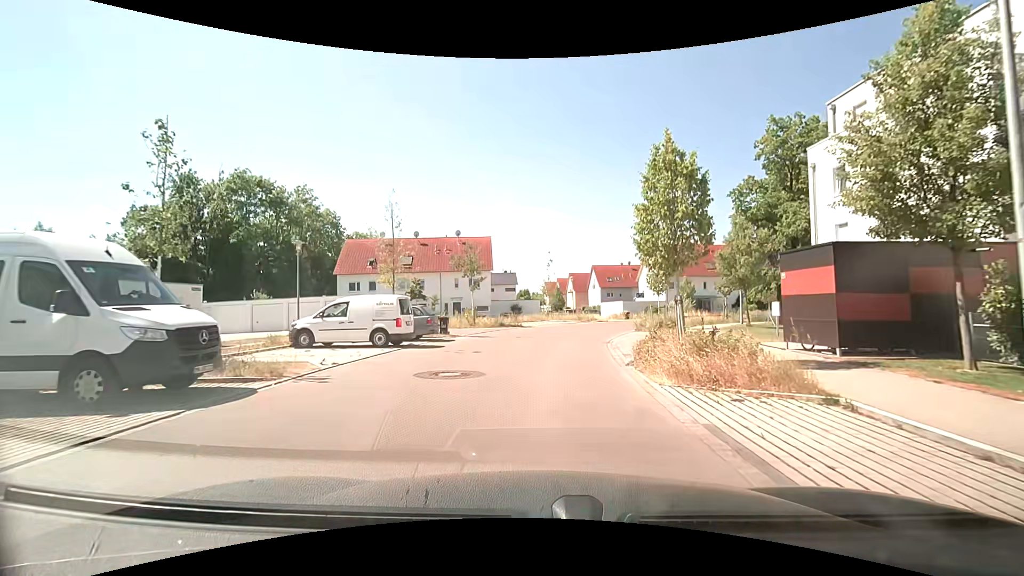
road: residential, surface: asphalt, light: Day
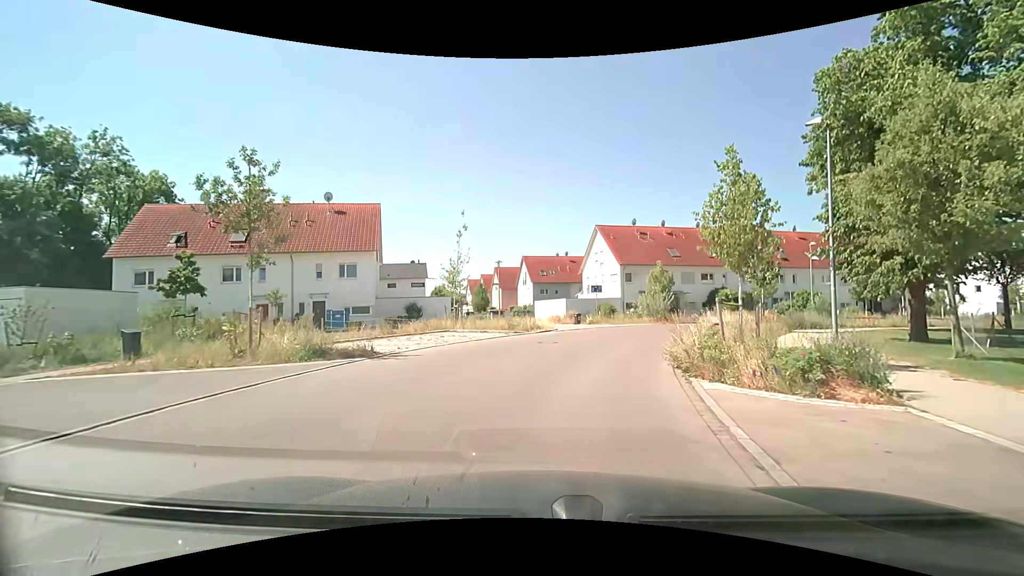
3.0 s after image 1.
(+1.1, +19.8) m; +8°
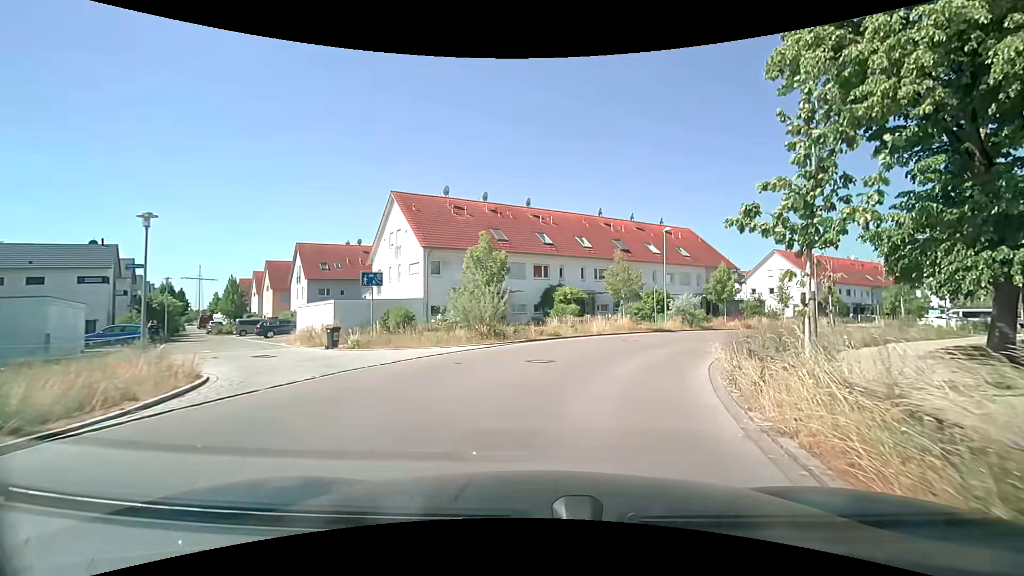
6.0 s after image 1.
(+3.3, +18.5) m; +22°
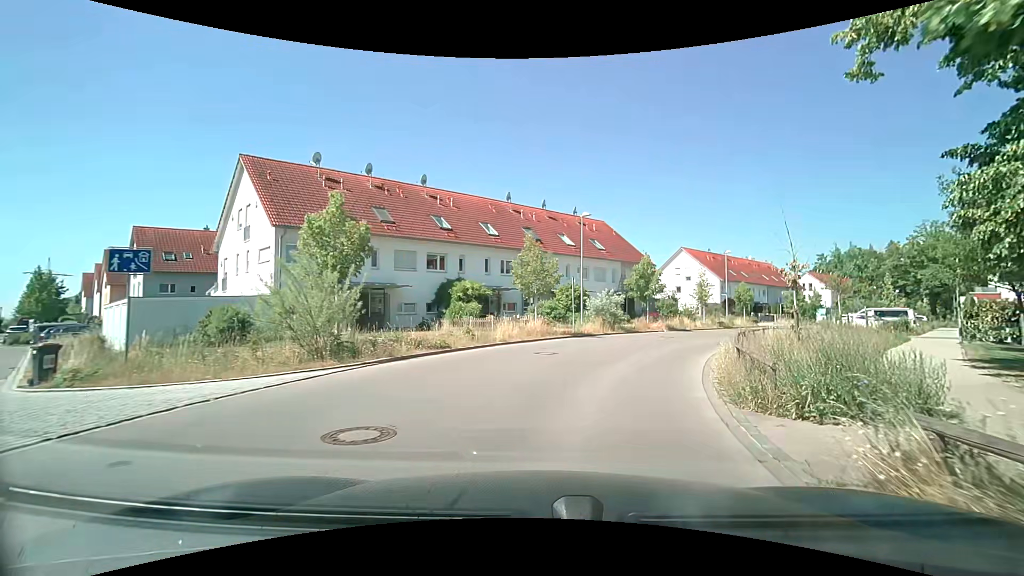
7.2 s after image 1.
(+0.6, +7.3) m; +11°
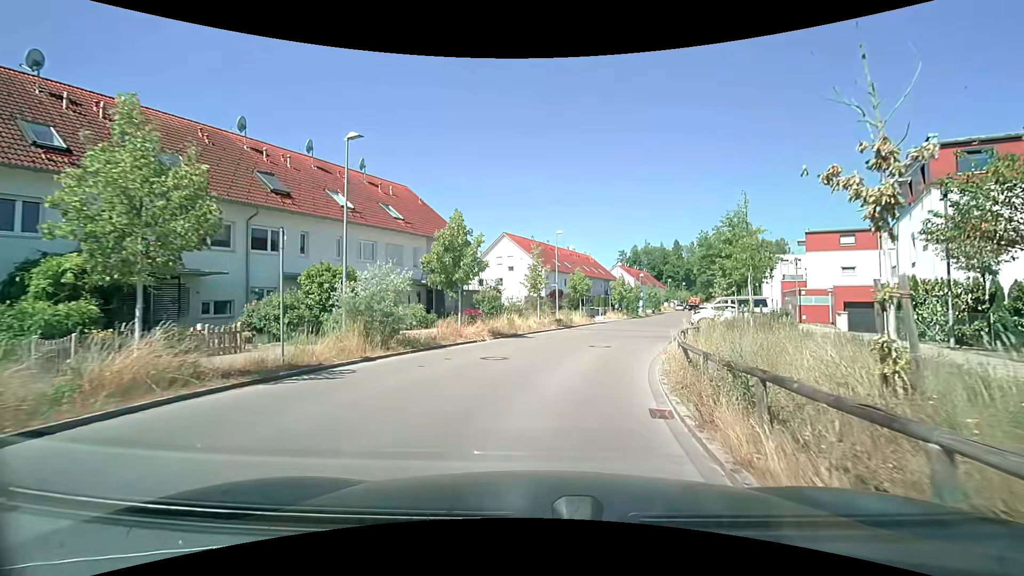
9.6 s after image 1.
(+2.7, +14.5) m; +20°
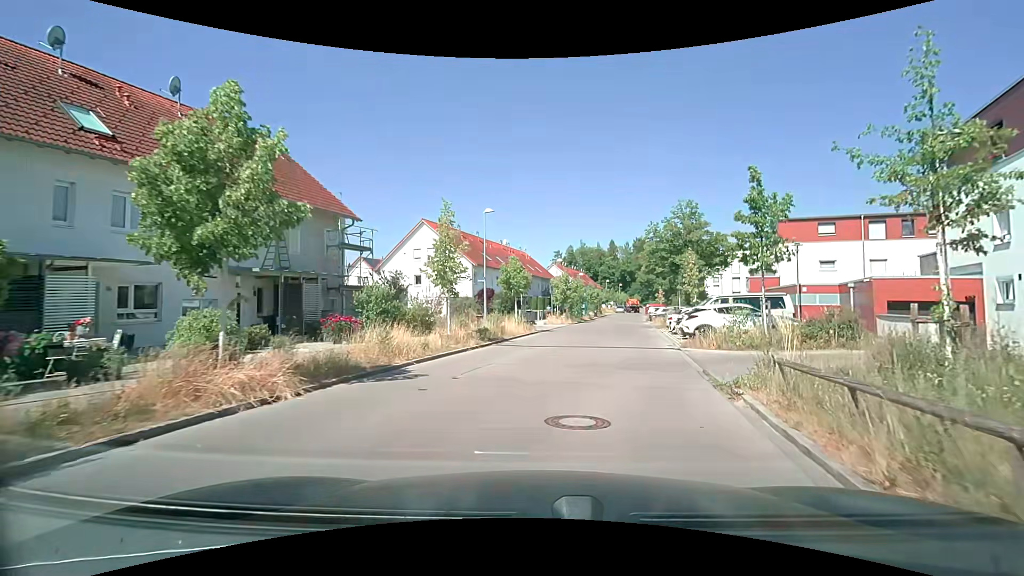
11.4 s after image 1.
(+0.7, +11.5) m; +8°
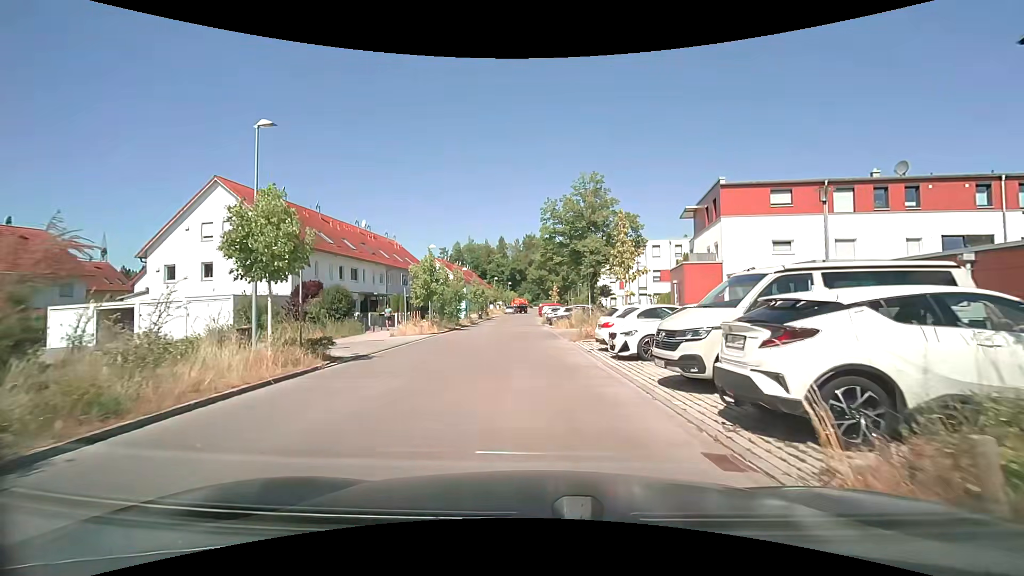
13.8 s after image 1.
(+1.9, +15.6) m; +12°
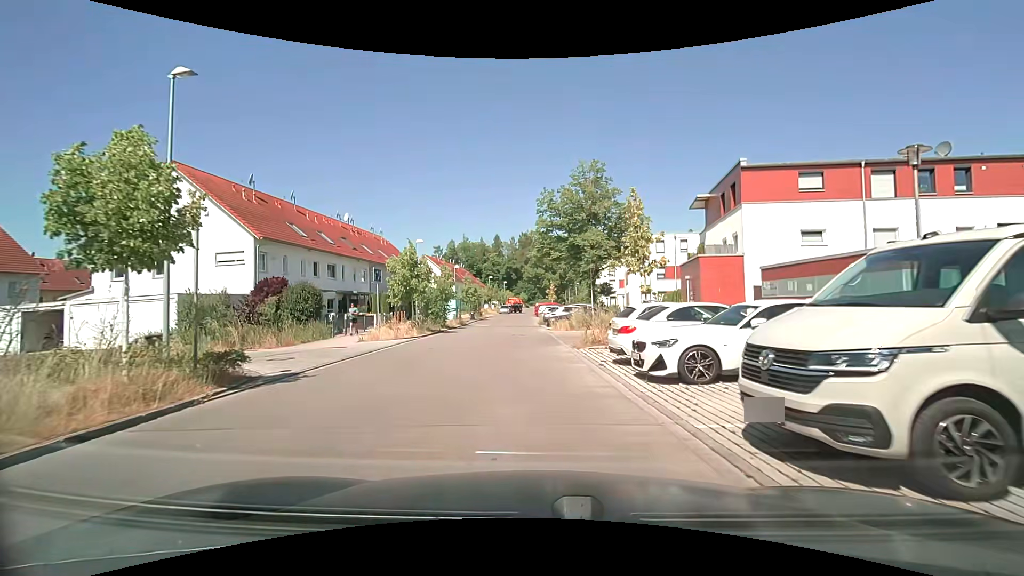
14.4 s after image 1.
(0.0, +4.0) m; 0°
